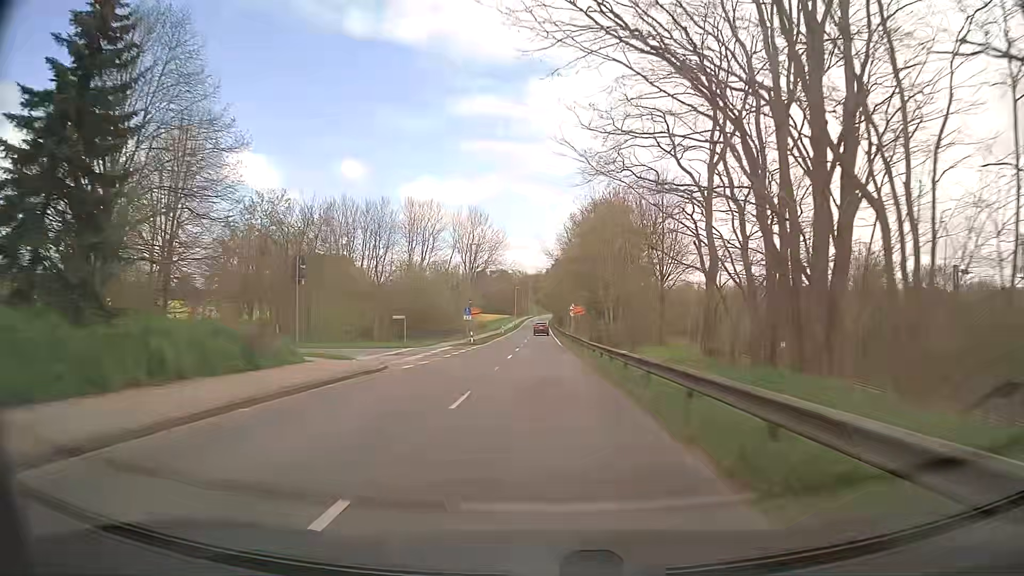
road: tertiary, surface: asphalt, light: Day
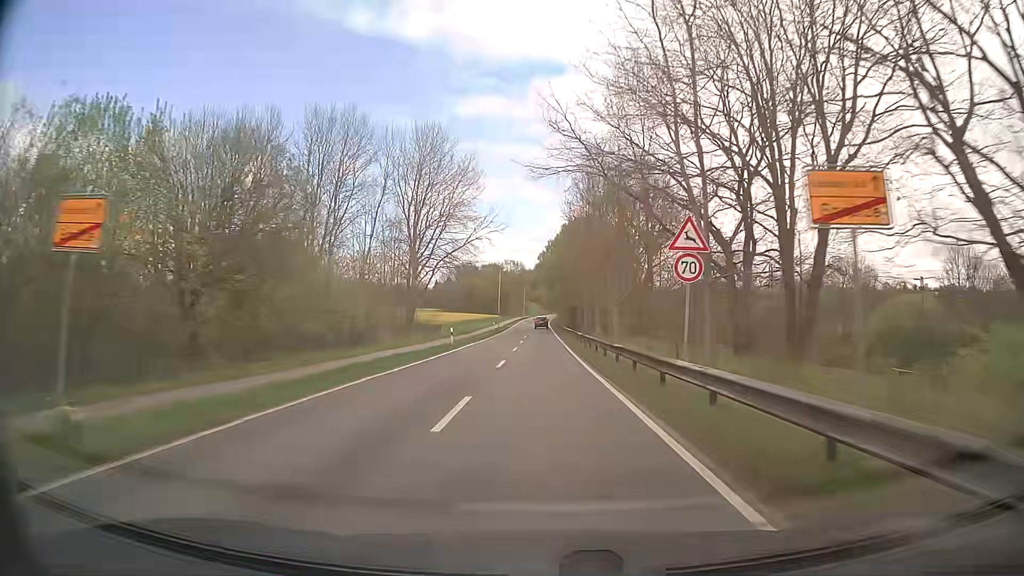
(-0.4, +49.8) m; 0°
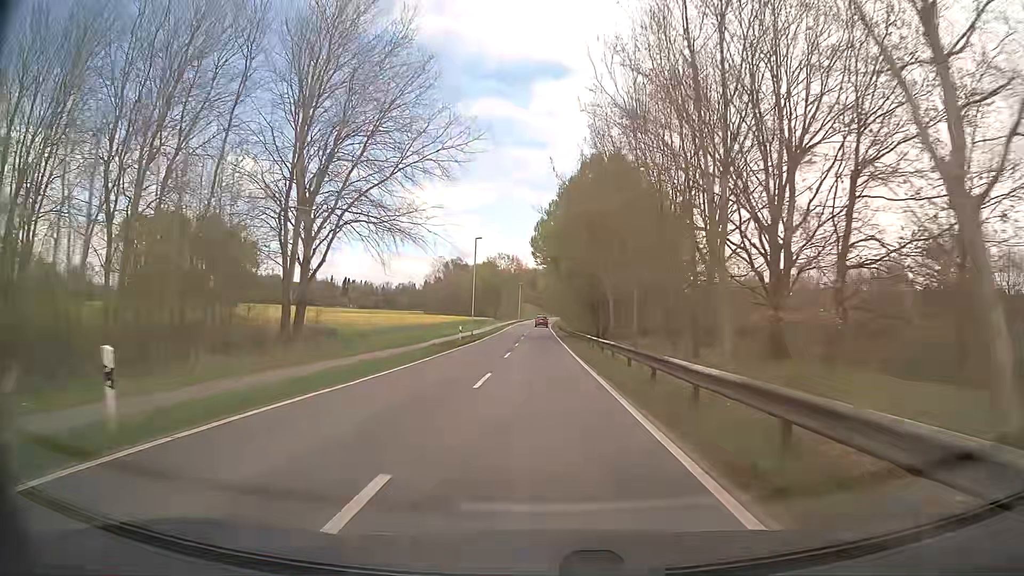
(0.0, +31.1) m; 0°
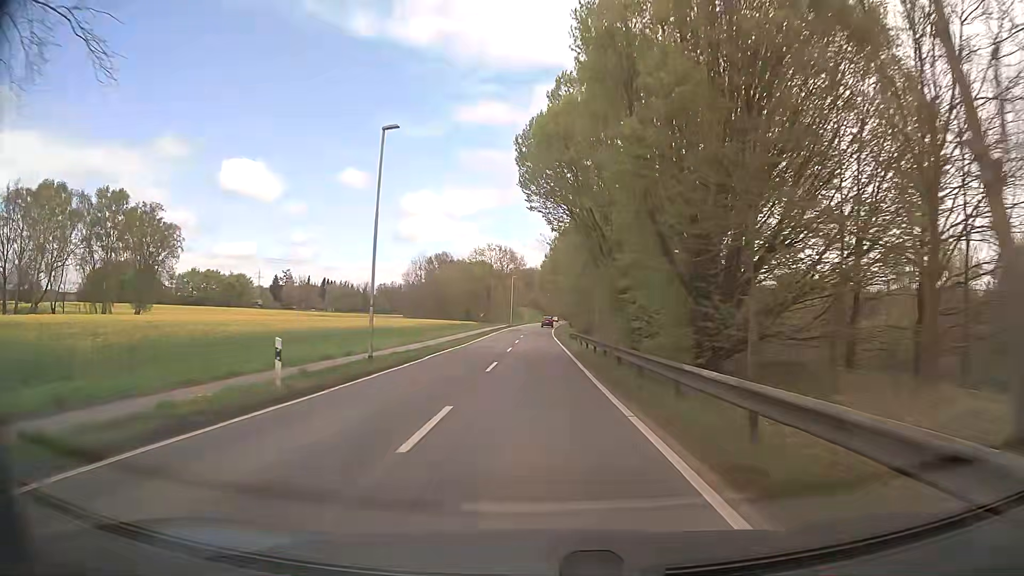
(0.0, +31.4) m; 0°
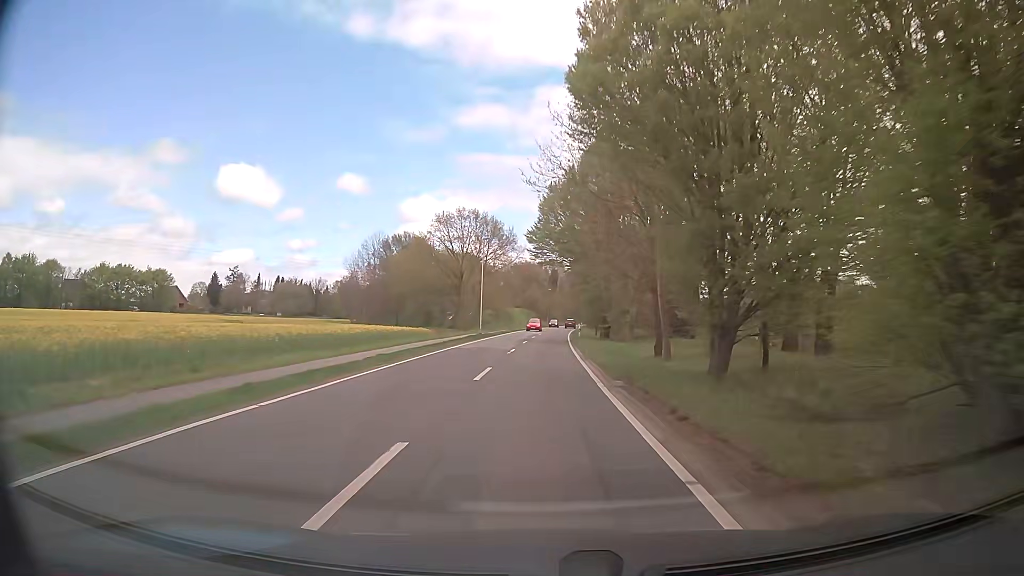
(-0.2, +52.8) m; 0°
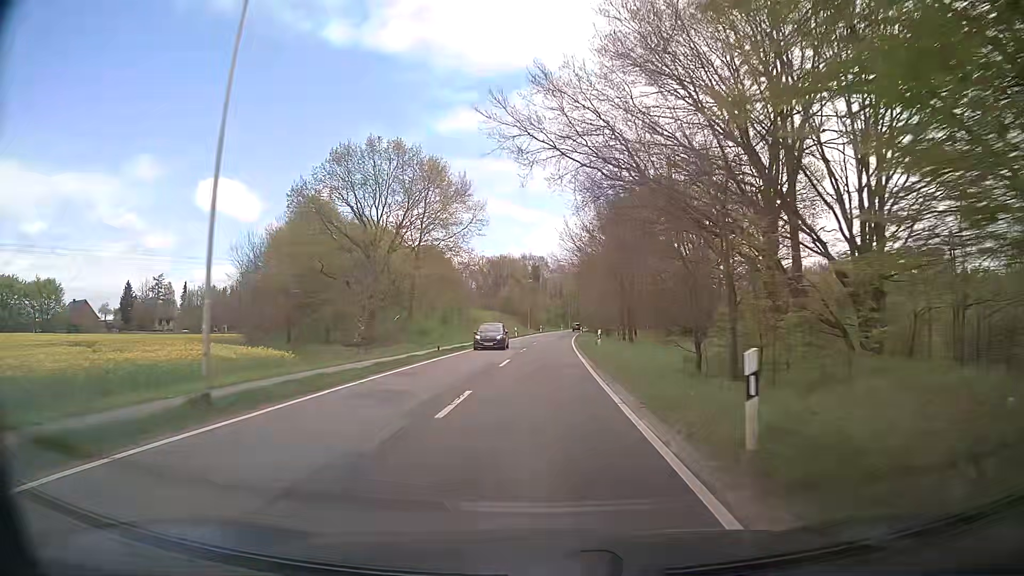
(+0.5, +42.5) m; +1°
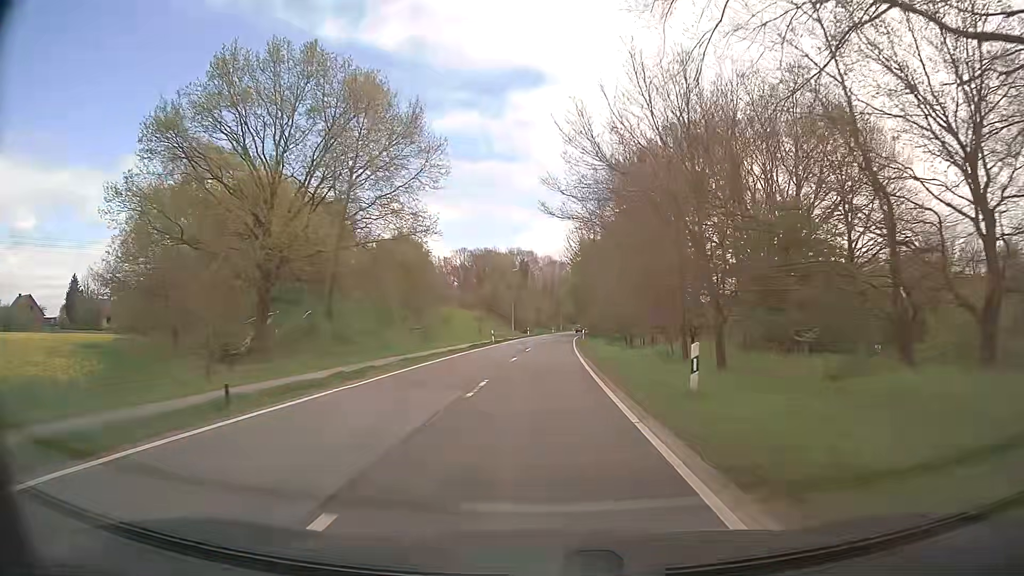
(+0.2, +21.3) m; +1°
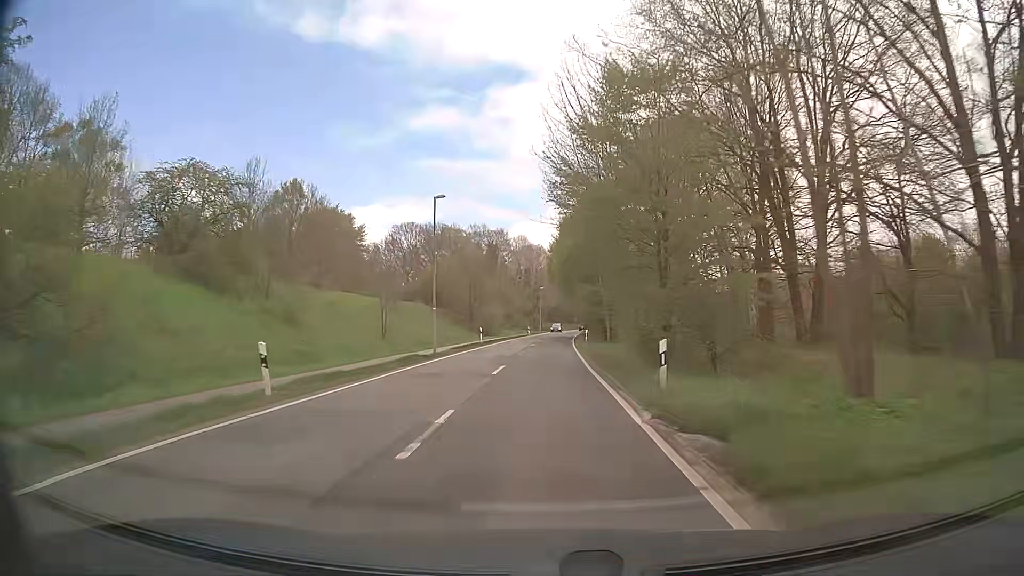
(+1.0, +42.8) m; +2°
(0, +10) (0, +20) (0, +30) (0, +40) (+1, +50) (+1, +60) (+2, +70) (+2, +80) (+3, +90) (+4, +100) m
